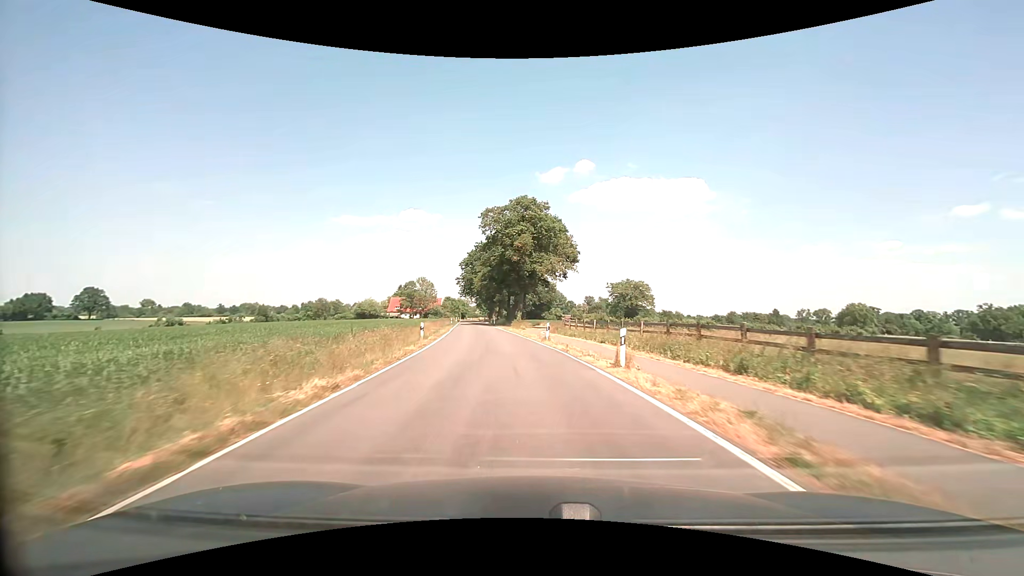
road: tertiary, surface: asphalt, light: Day
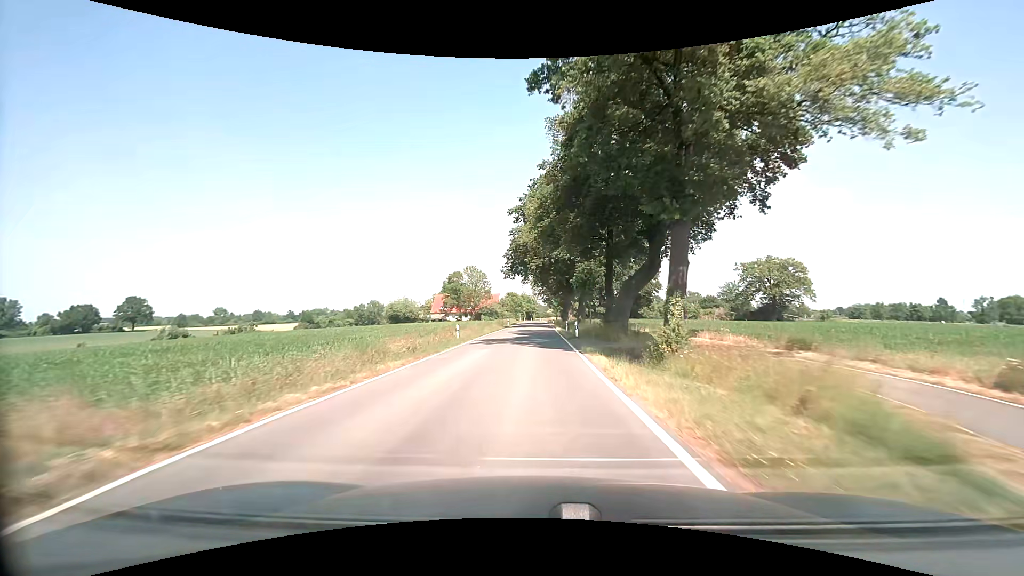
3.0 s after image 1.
(-4.3, +51.1) m; -8°
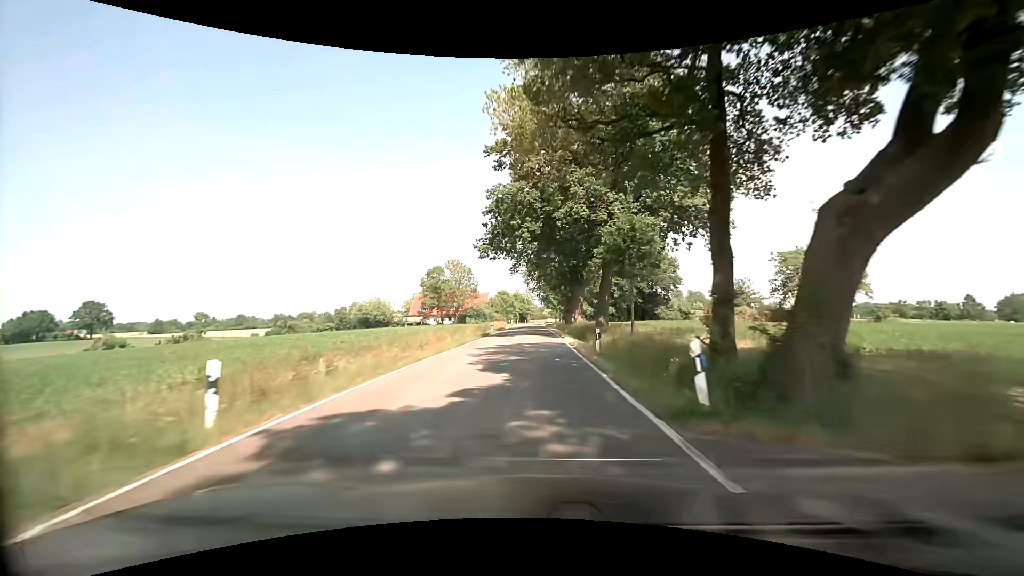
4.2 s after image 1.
(0.0, +21.8) m; +1°
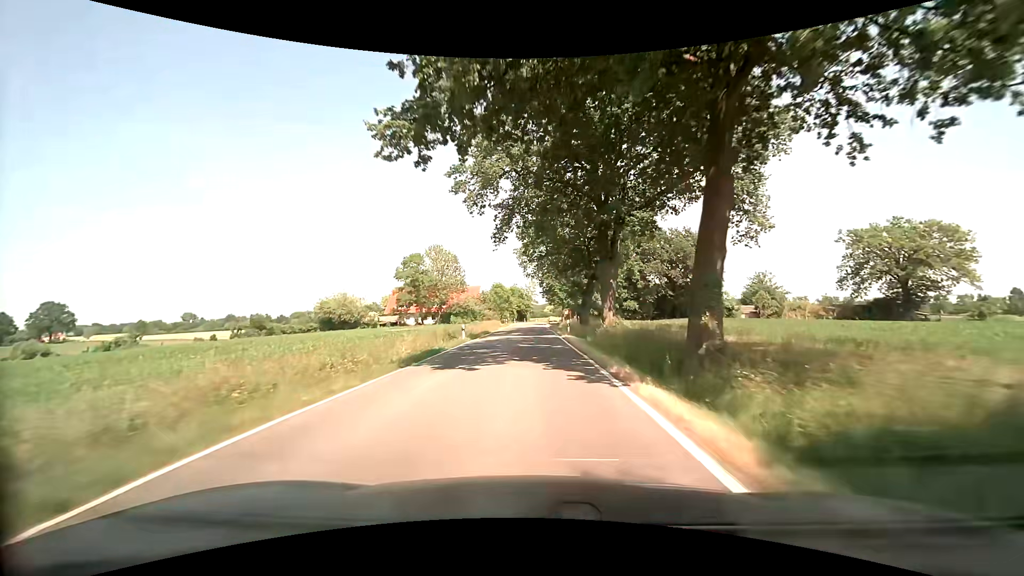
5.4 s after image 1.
(+0.1, +22.6) m; -1°
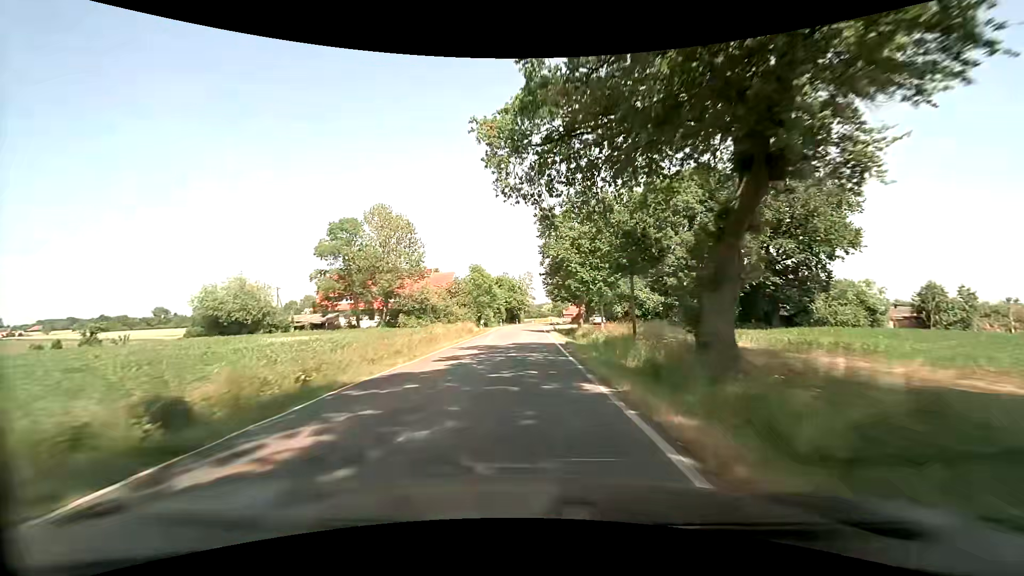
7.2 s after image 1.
(+0.3, +34.9) m; +1°
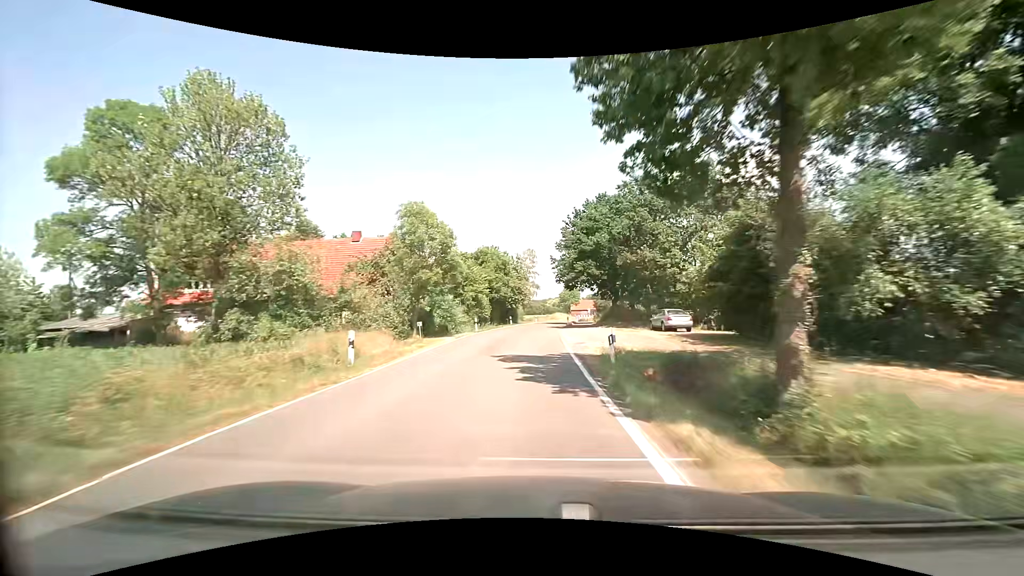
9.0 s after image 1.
(-0.2, +35.1) m; 0°
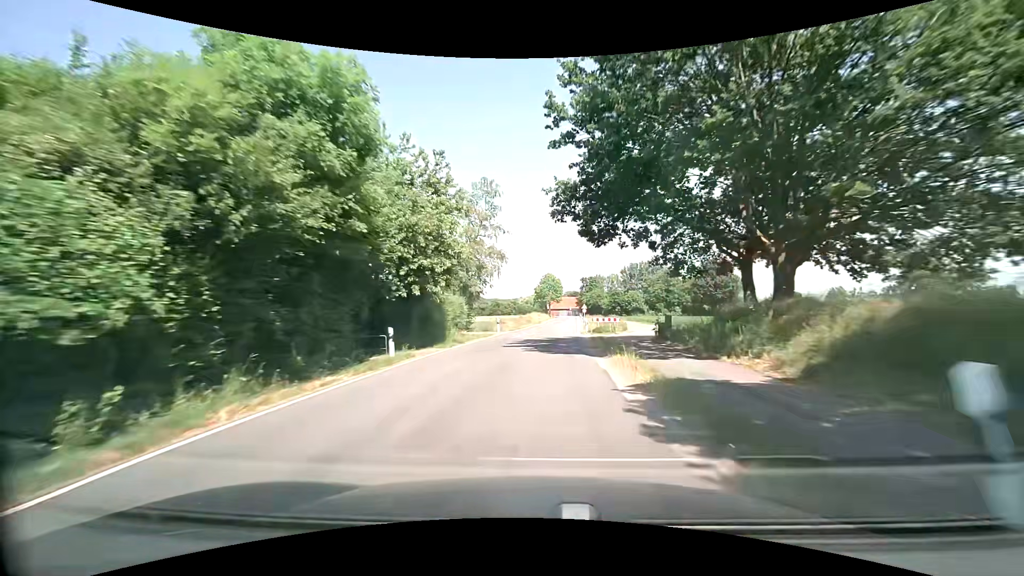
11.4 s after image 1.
(+0.7, +44.4) m; +2°
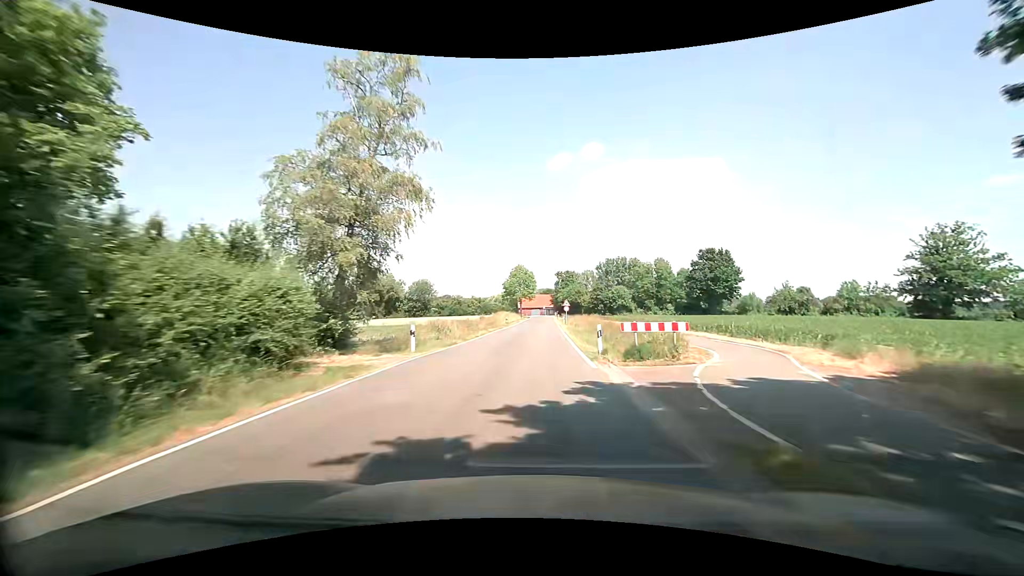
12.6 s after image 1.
(+0.9, +20.5) m; +4°
(0, +10) (+1, +20) (+1, +30) (+1, +40) (+2, +50) (+2, +60) (+2, +70) (+3, +80) (+3, +90) (+3, +100) m
